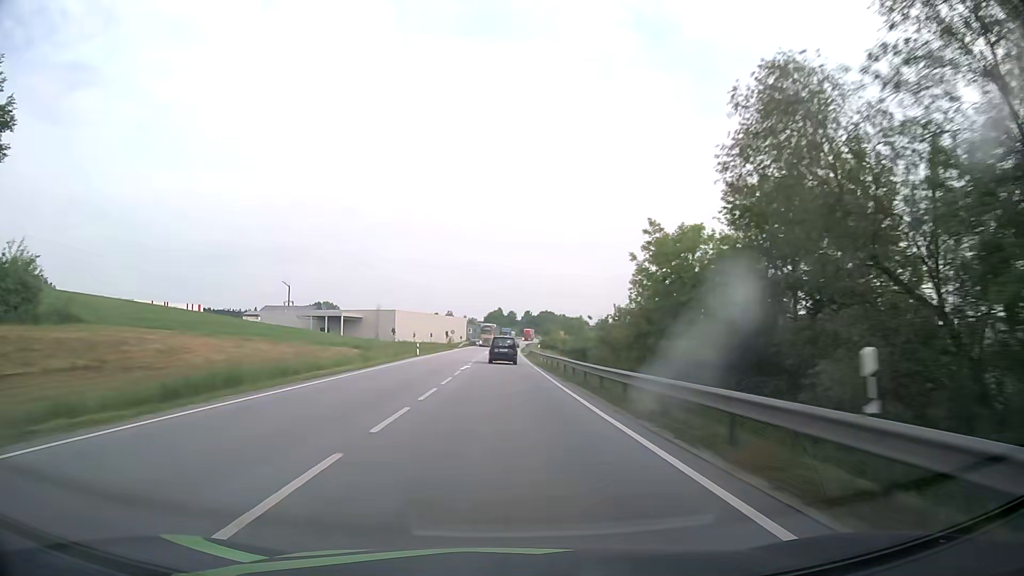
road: primary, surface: asphalt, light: Day
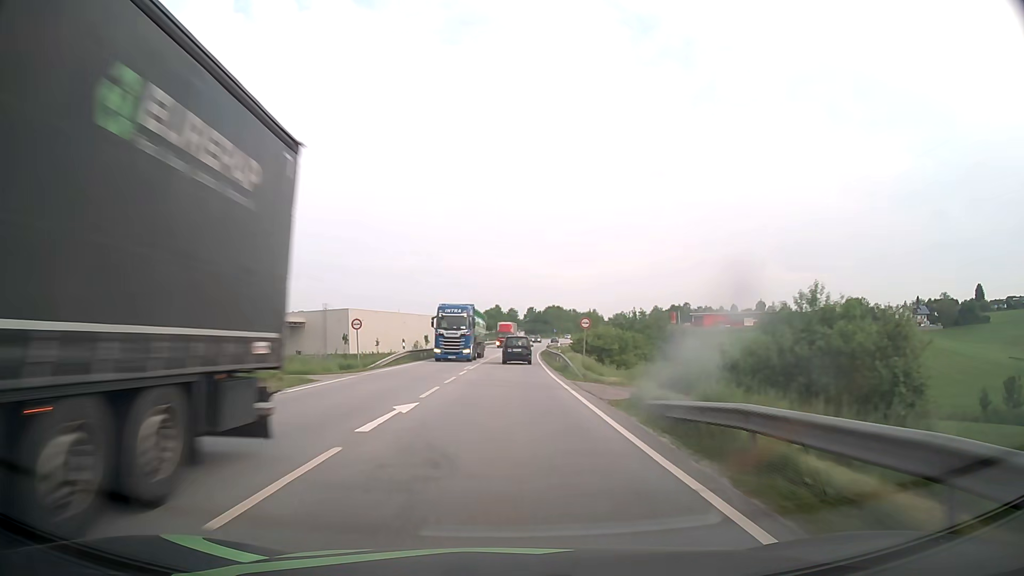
(0.0, +65.5) m; 0°
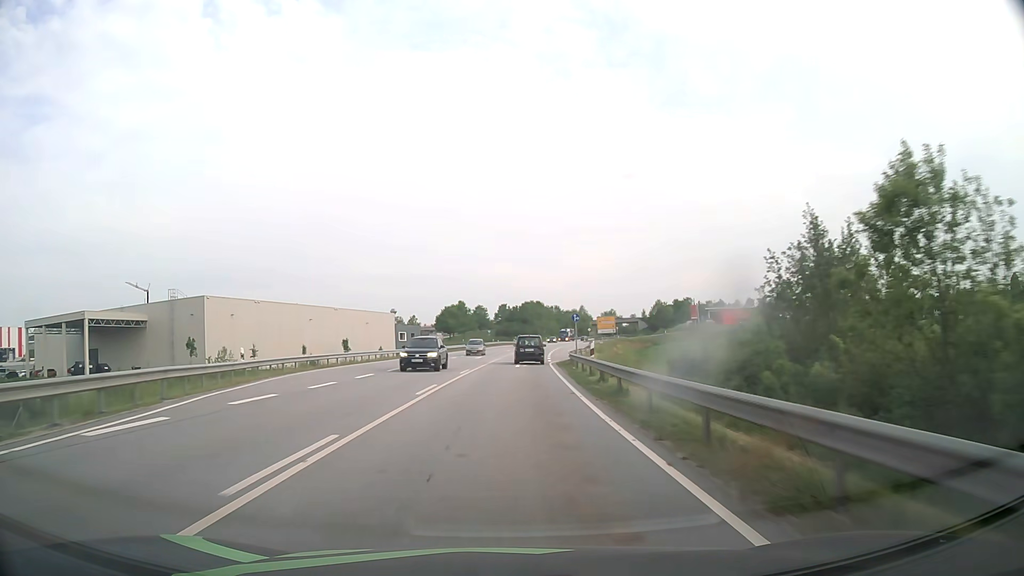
(+1.3, +65.1) m; +3°
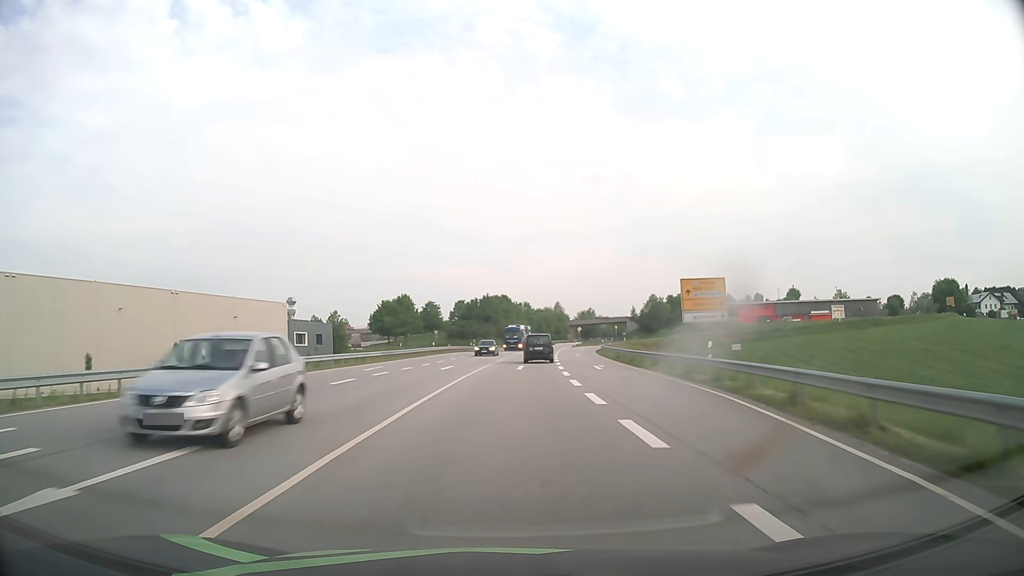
(+1.3, +52.0) m; +3°
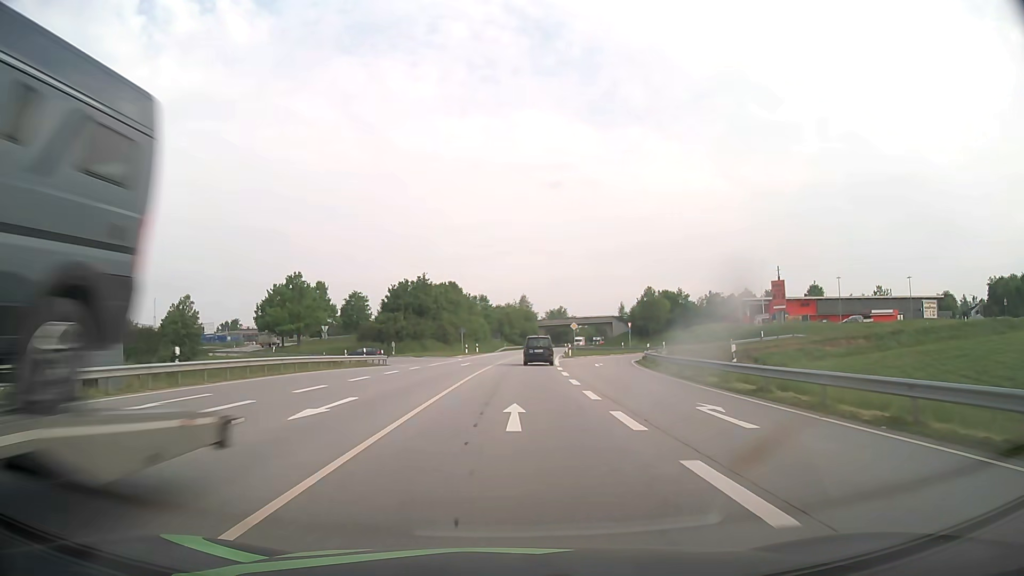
(+1.6, +52.1) m; +3°
